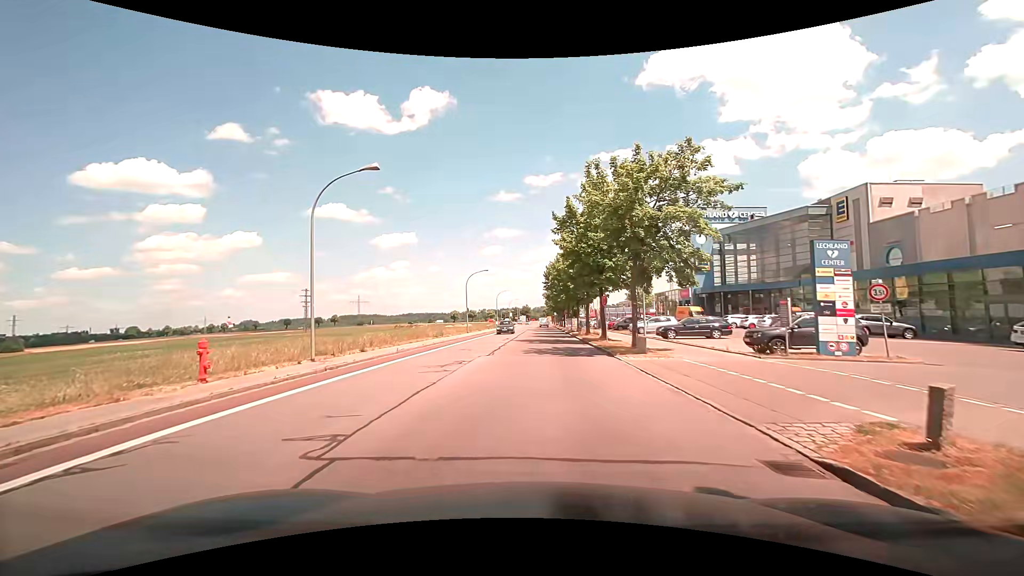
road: tertiary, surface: asphalt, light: Day
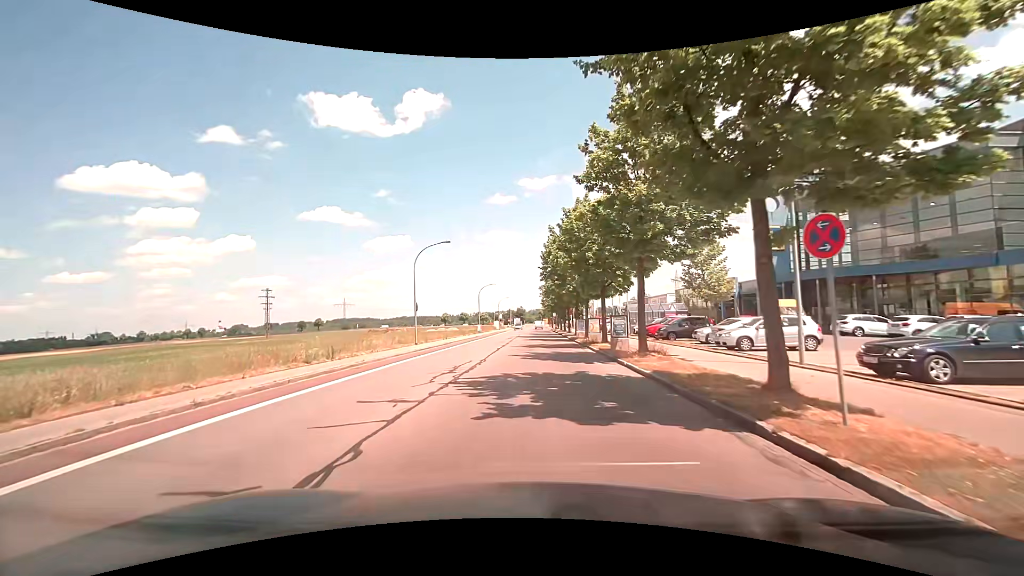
(0.0, +22.4) m; 0°
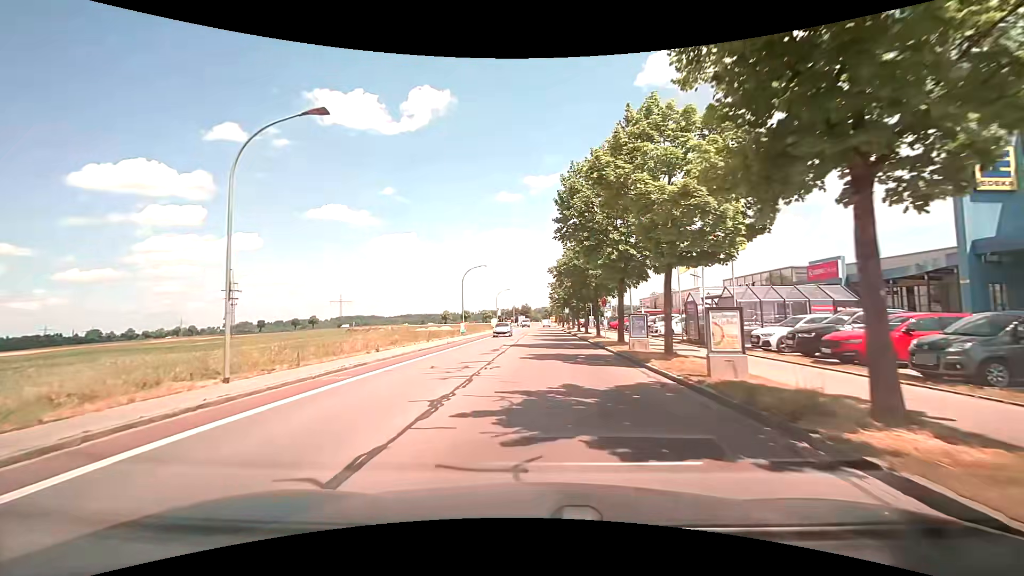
(-0.1, +21.8) m; -1°
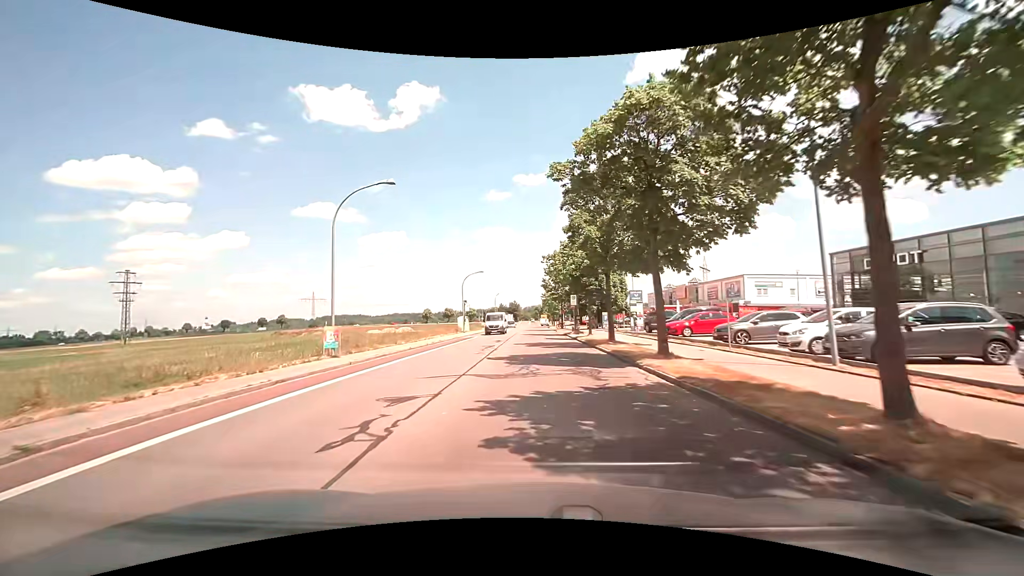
(+0.4, +30.5) m; +1°
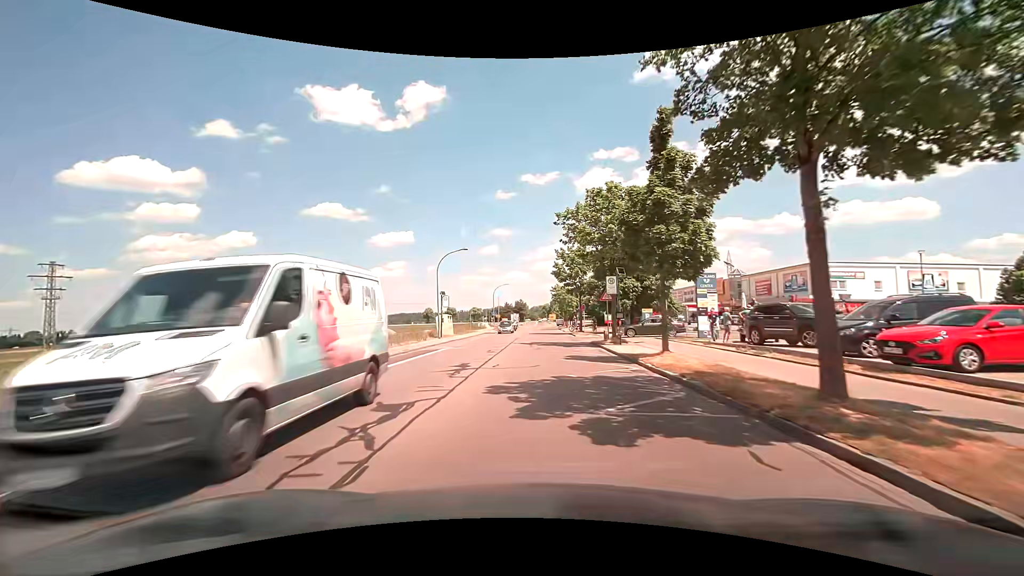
(0.0, +18.6) m; 0°
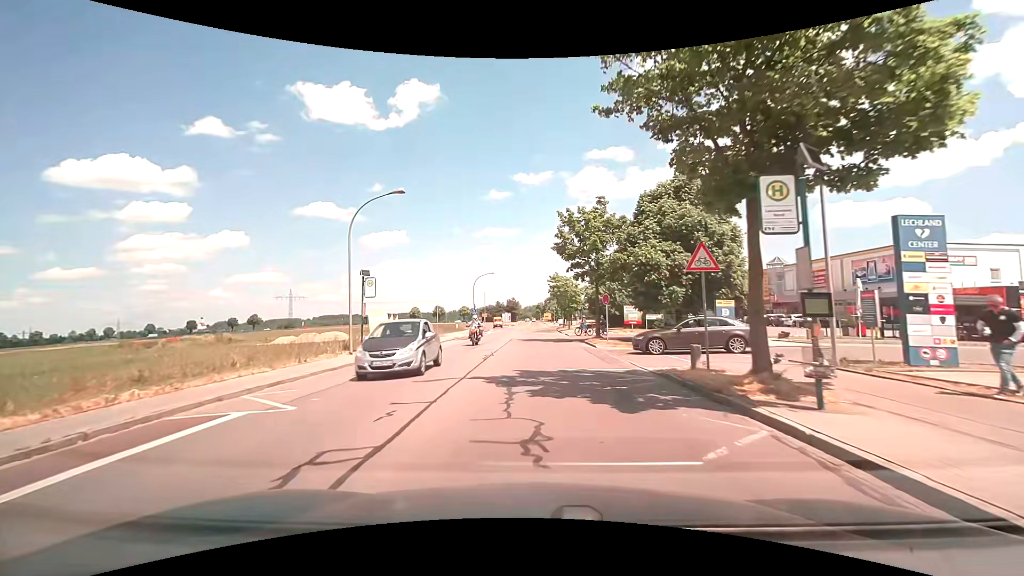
(-0.1, +17.9) m; +1°
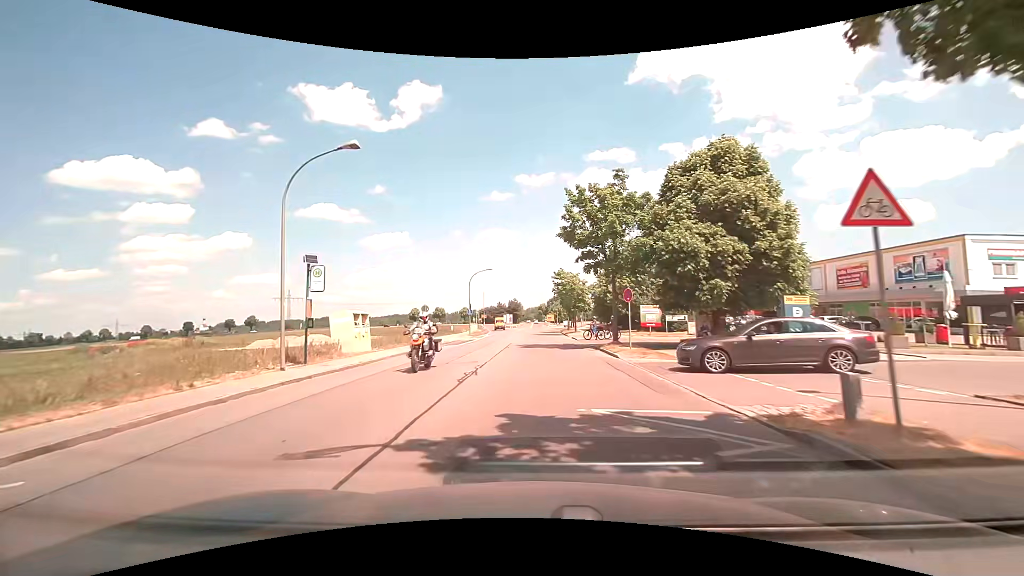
(0.0, +6.1) m; 0°
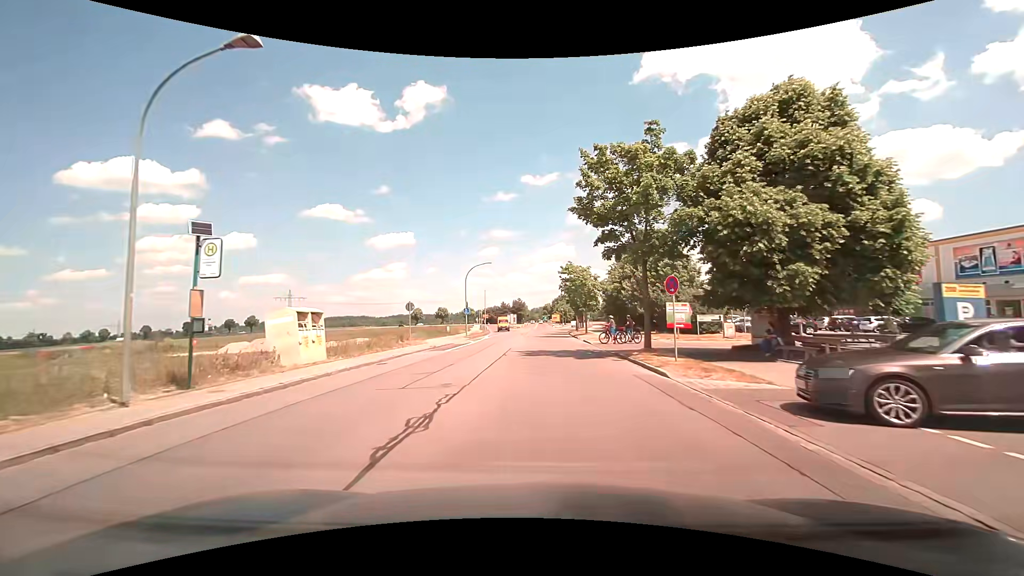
(-0.1, +6.3) m; -1°
(0, +10) (0, +20) (0, +30) (0, +40) (+1, +50) (+1, +60) (+2, +70) (+2, +80) (+2, +90) (+2, +100) m
